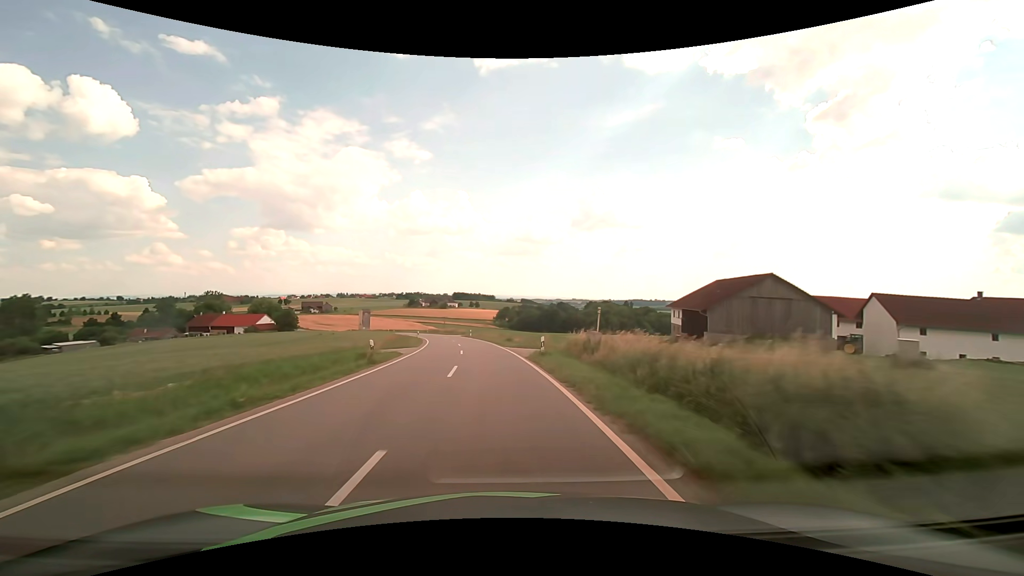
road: tertiary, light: Day
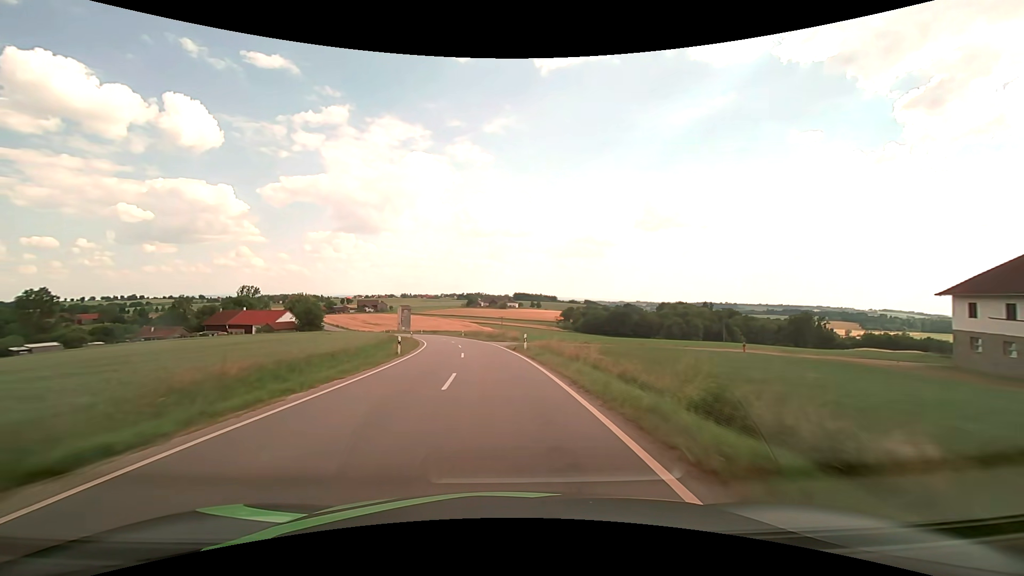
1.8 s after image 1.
(-2.5, +39.4) m; -7°
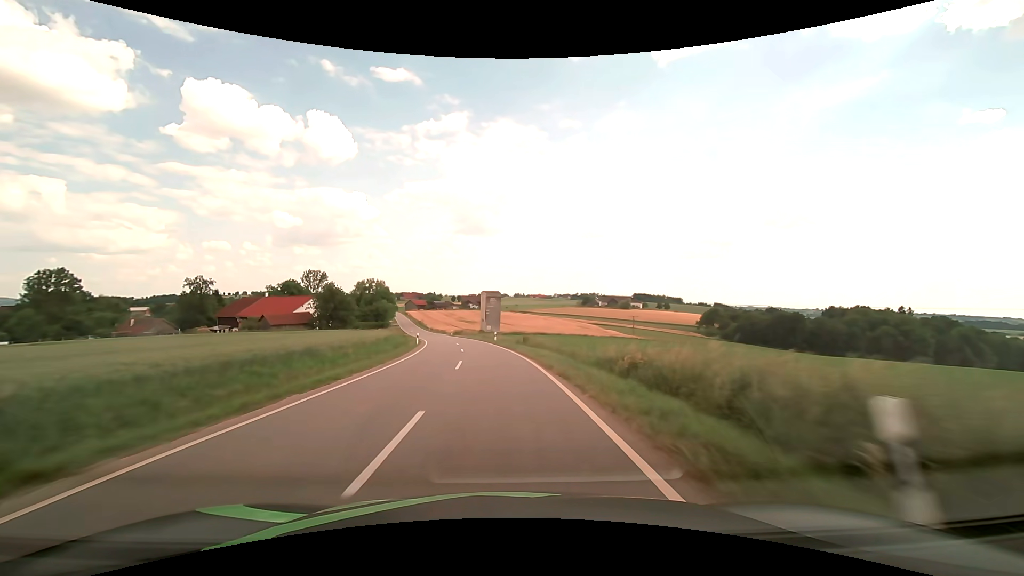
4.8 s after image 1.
(-7.8, +67.4) m; -13°
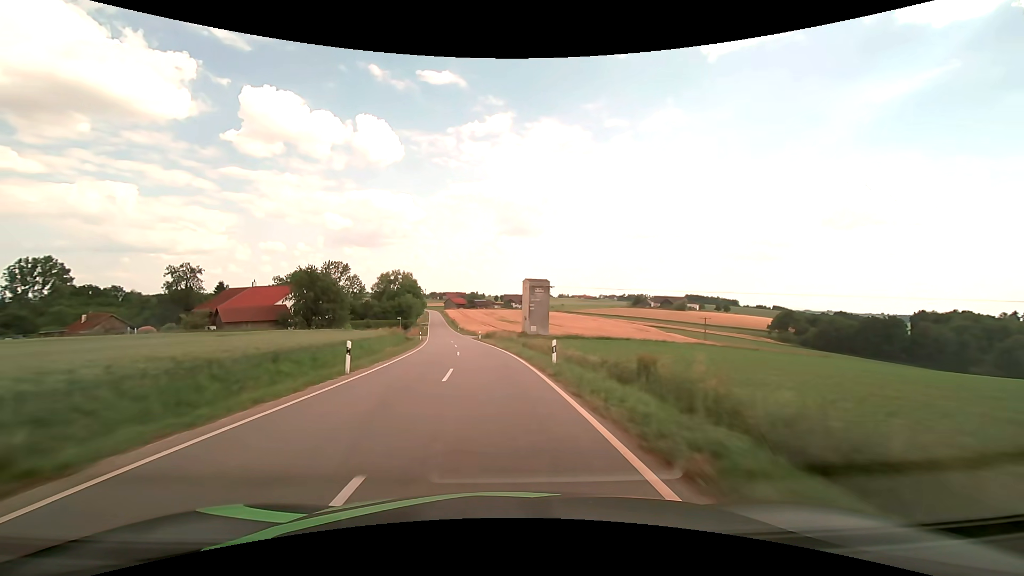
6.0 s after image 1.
(-1.1, +27.9) m; -5°
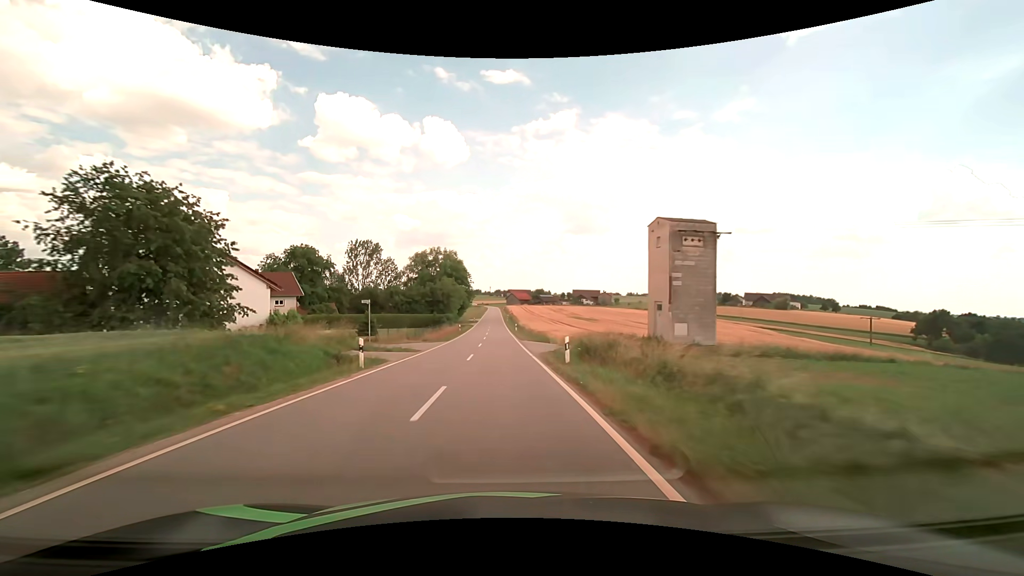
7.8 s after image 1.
(-3.1, +42.3) m; -8°
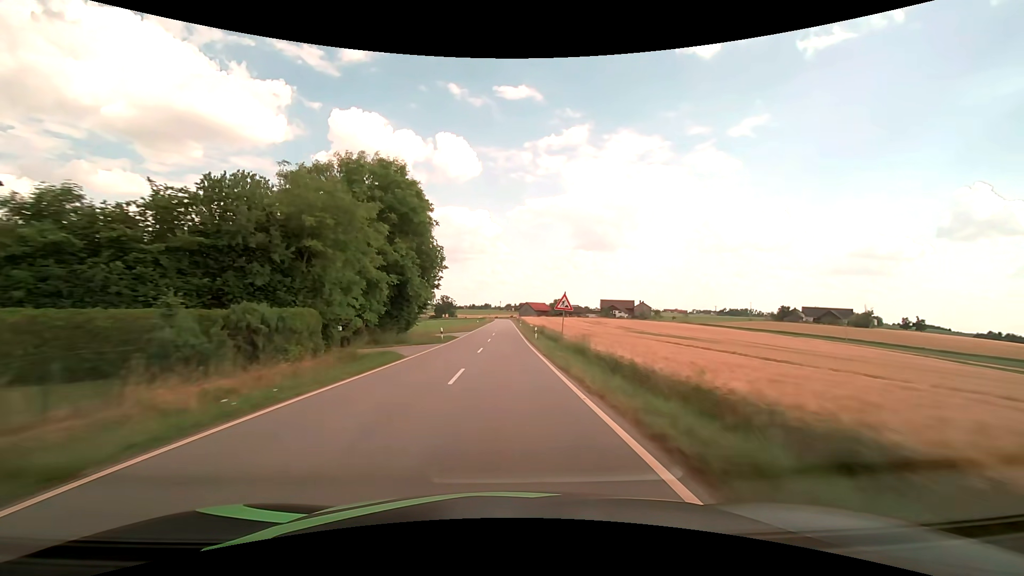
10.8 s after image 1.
(-1.6, +68.5) m; -2°
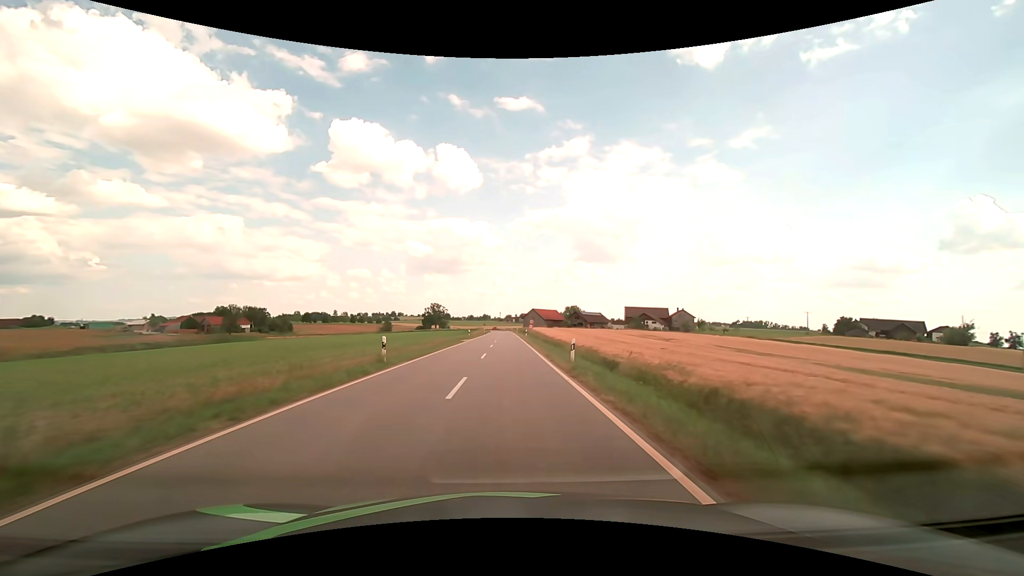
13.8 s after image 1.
(-0.1, +62.5) m; 0°
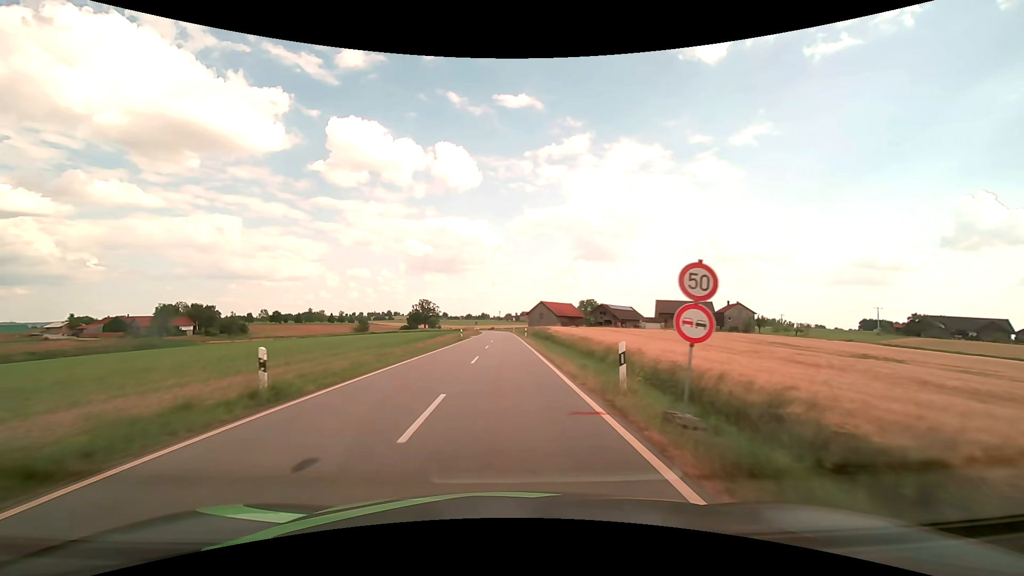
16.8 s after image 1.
(+0.3, +51.4) m; 0°
(0, +10) (0, +20) (0, +30) (0, +40) (0, +50) (0, +60) (0, +70) (0, +80) (-1, +90) (-1, +100) m
